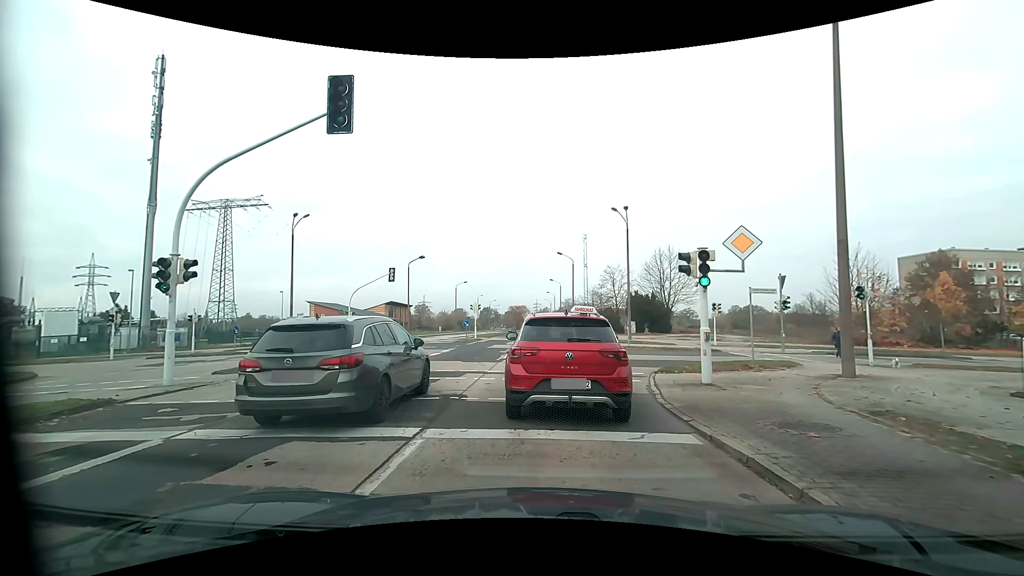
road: tertiary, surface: asphalt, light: Day
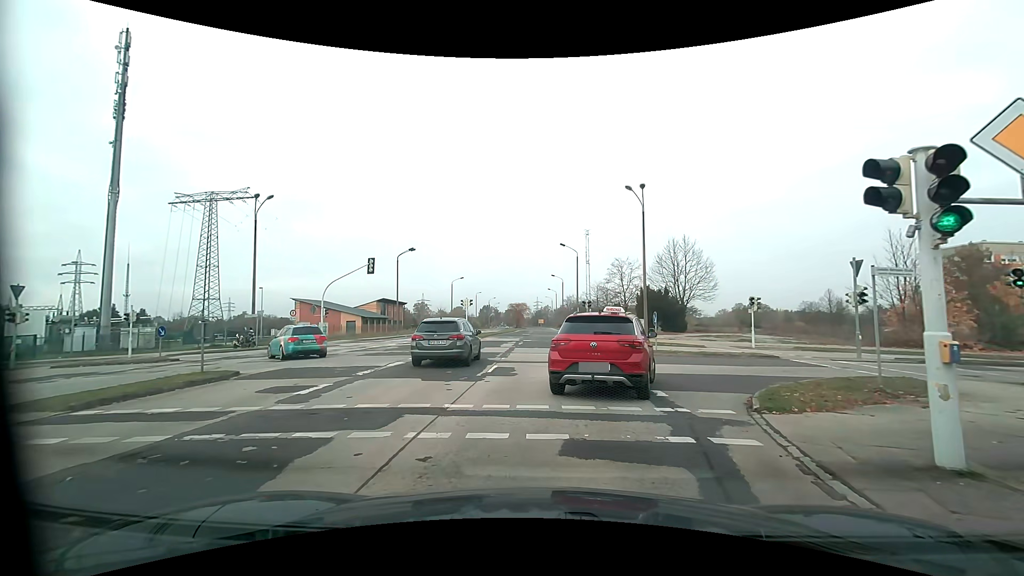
(-0.2, +6.8) m; -2°
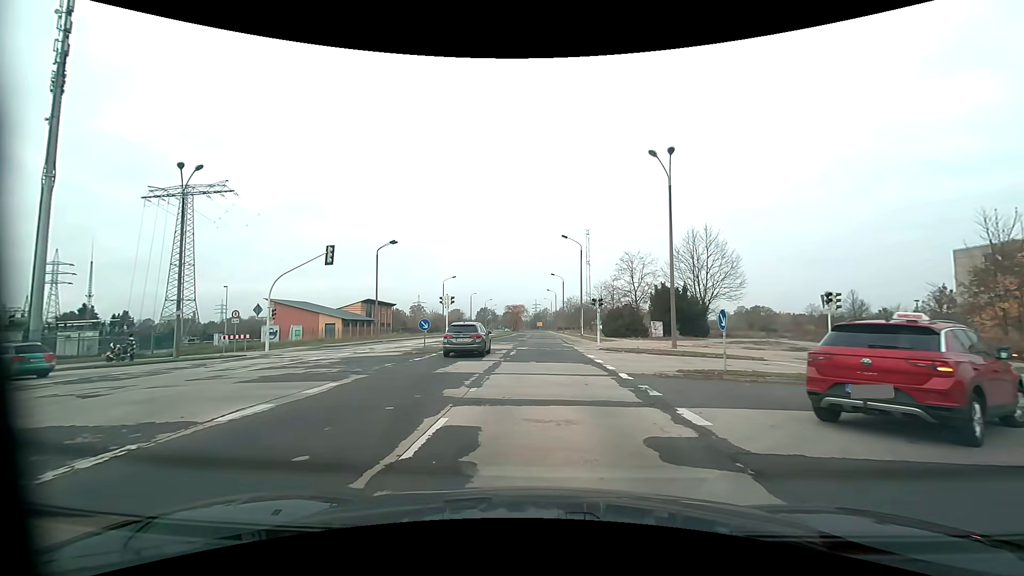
(0.0, +8.8) m; 0°
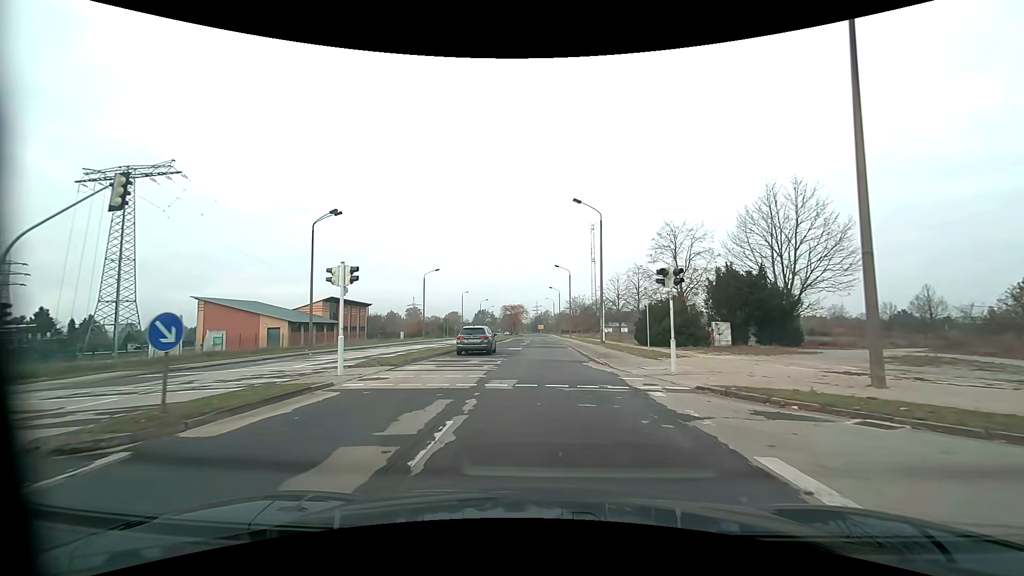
(-0.1, +18.6) m; 0°
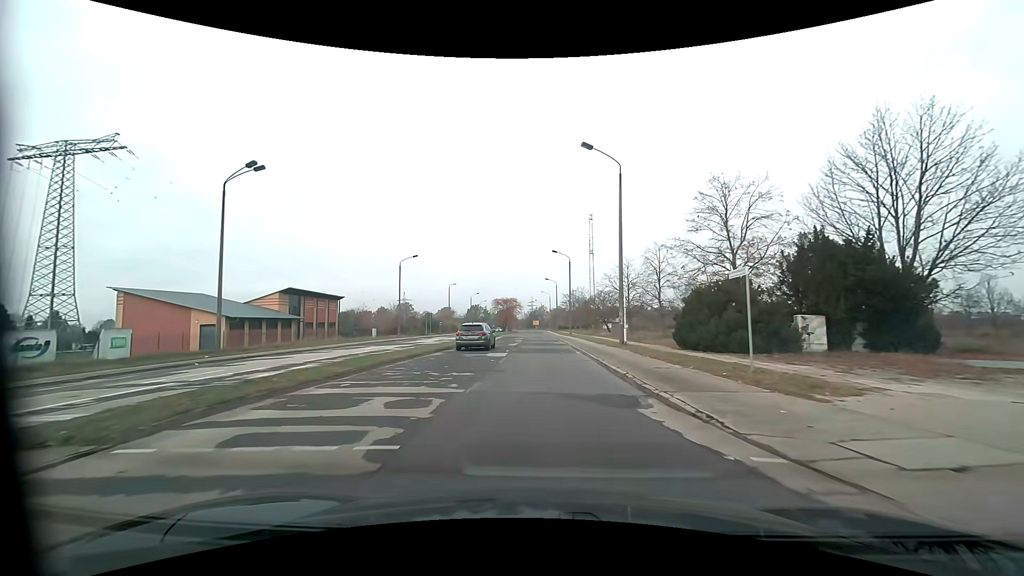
(0.0, +12.1) m; 0°
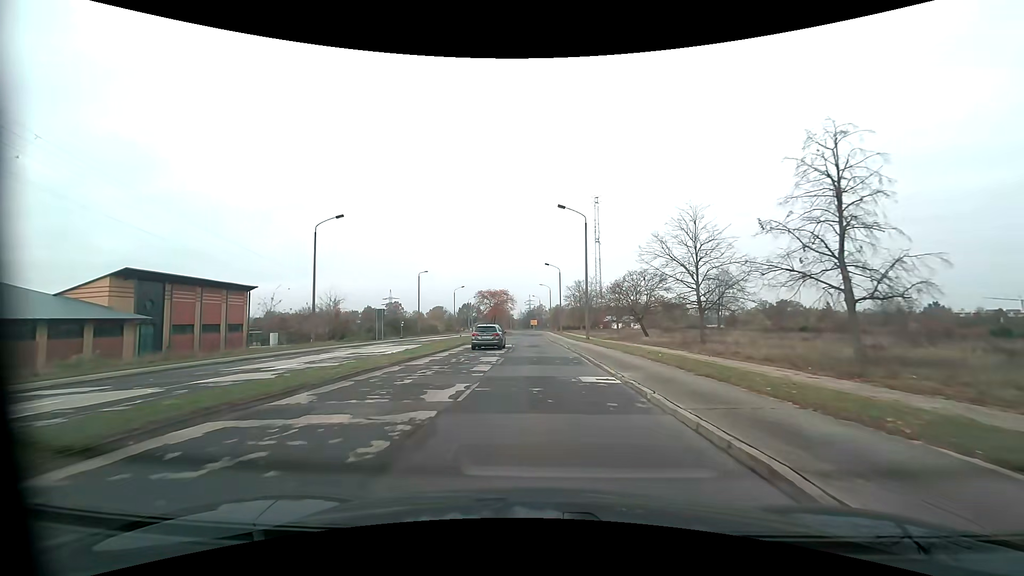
(+0.1, +26.9) m; 0°
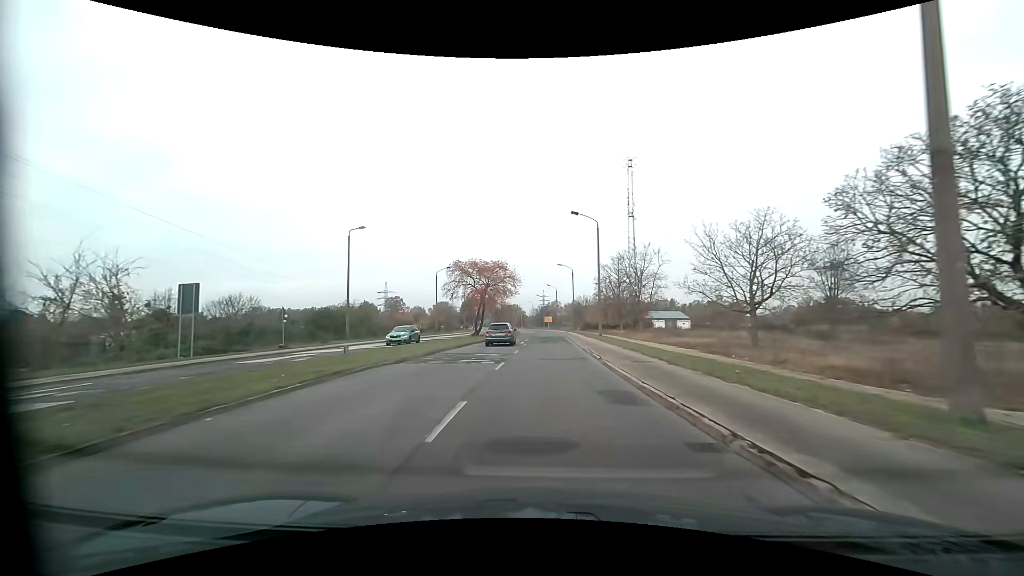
(-0.6, +37.4) m; -2°
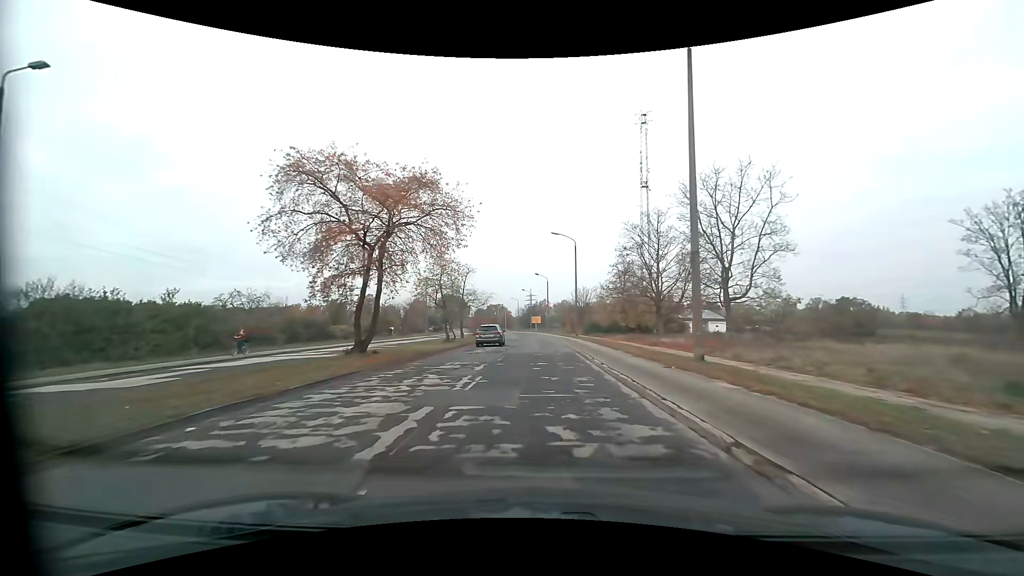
(+0.6, +31.0) m; +1°
(0, +10) (0, +20) (0, +30) (0, +40) (0, +50) (0, +60) (-1, +70) (-1, +80) (-2, +90) (-3, +100) m
